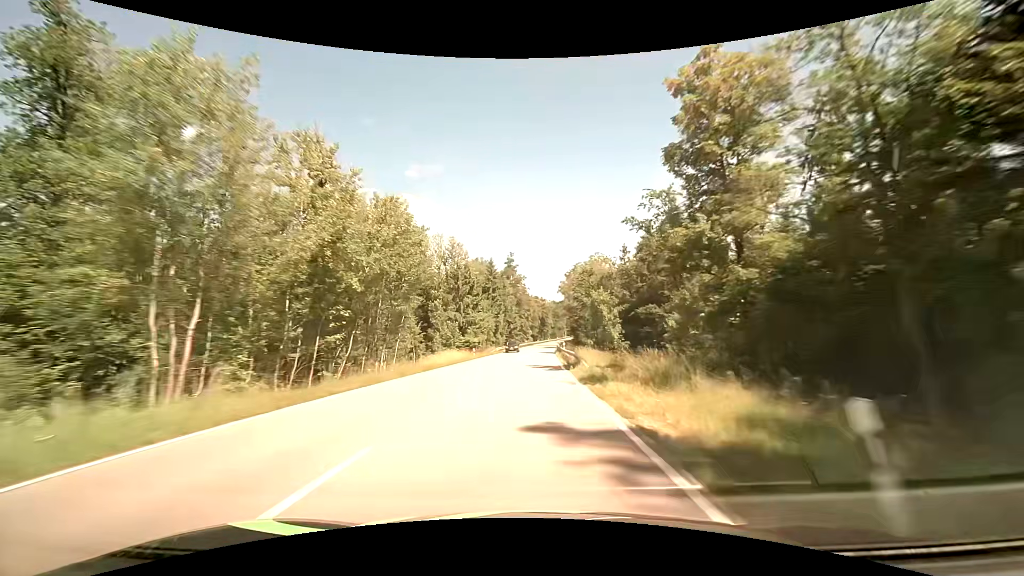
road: secondary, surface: asphalt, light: Day
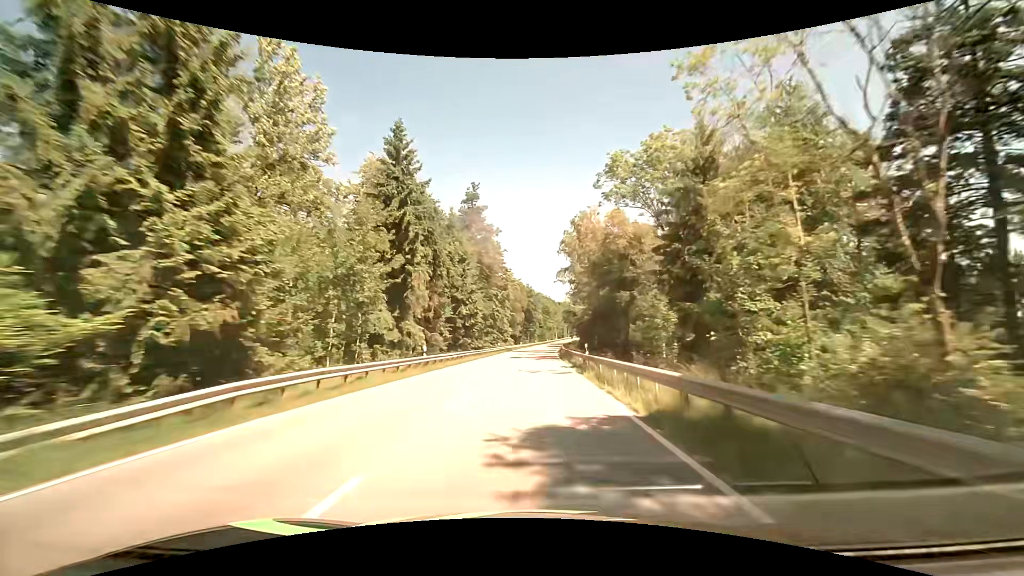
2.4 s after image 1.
(+0.8, +61.2) m; +2°
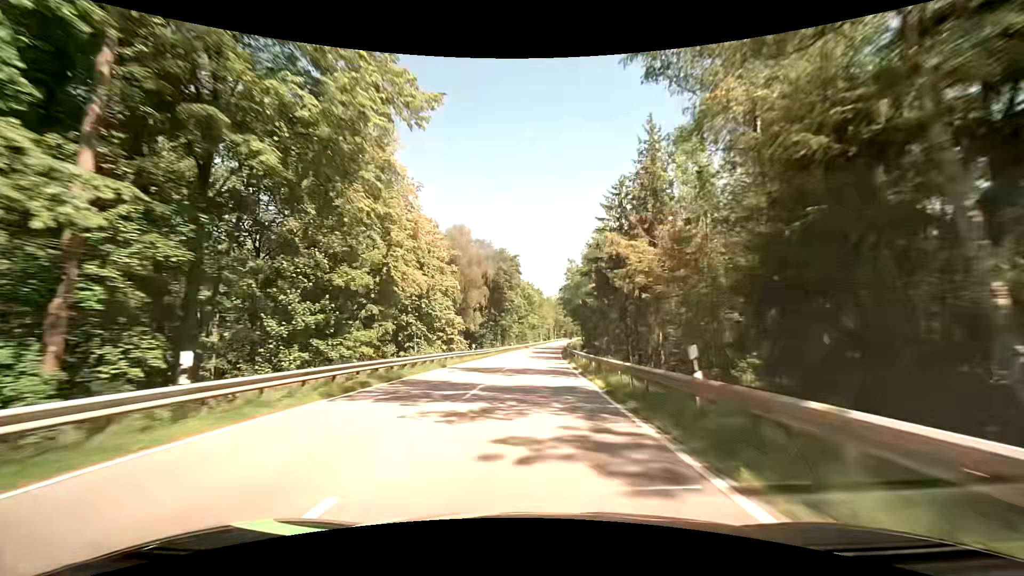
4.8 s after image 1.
(+1.4, +60.9) m; +2°
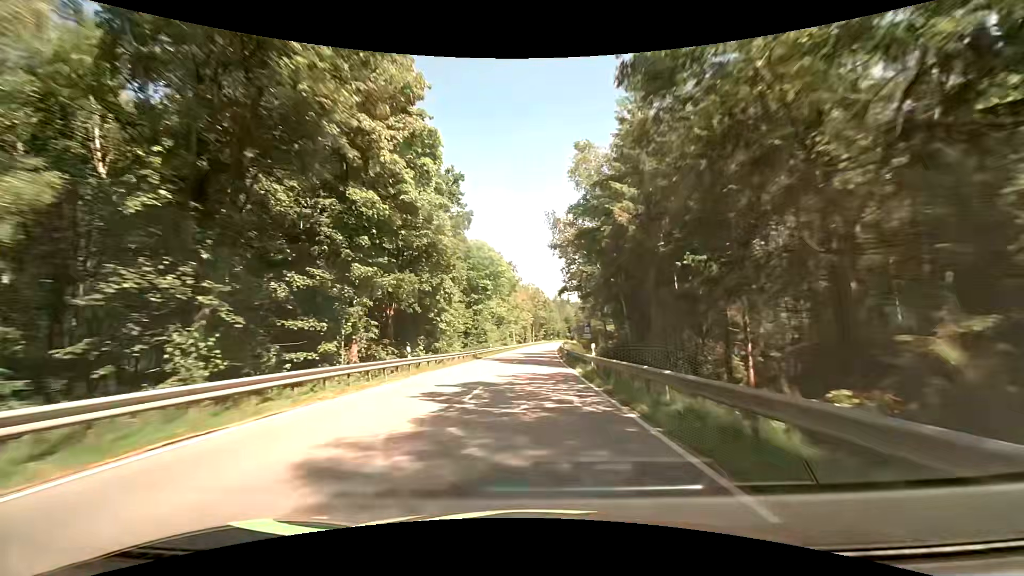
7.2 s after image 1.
(+1.6, +60.3) m; +3°
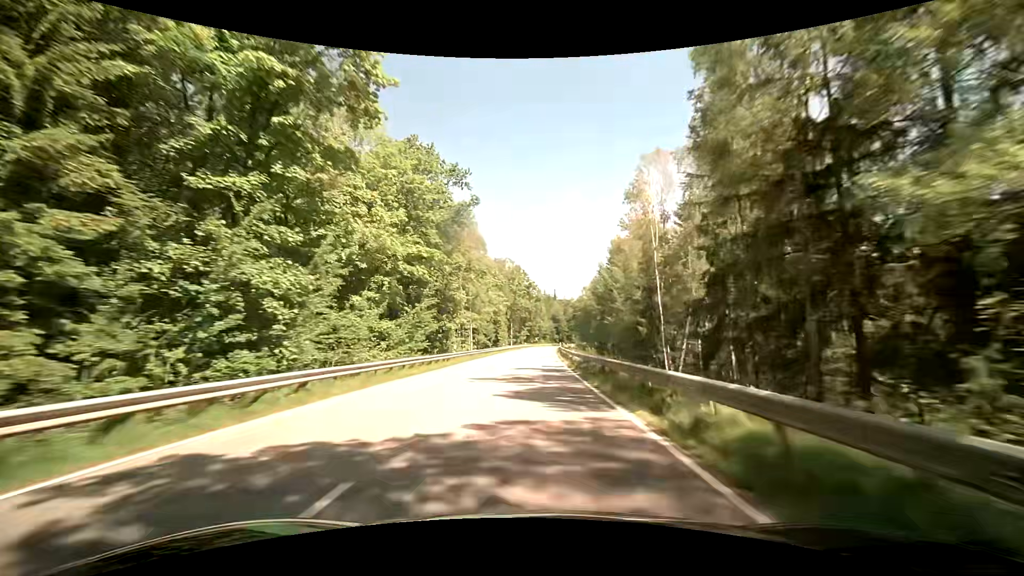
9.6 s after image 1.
(+1.4, +59.2) m; +2°
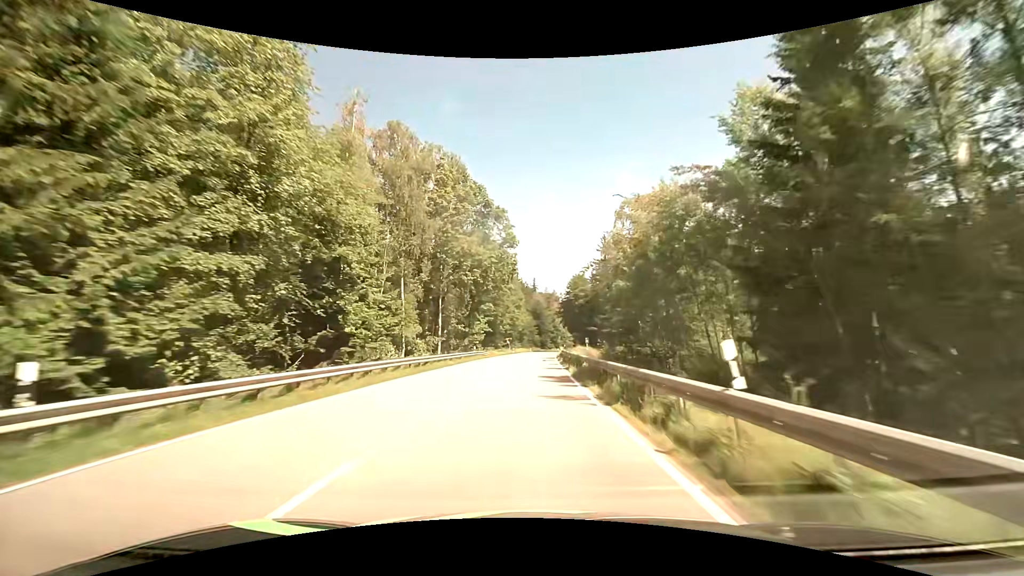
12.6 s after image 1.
(+1.6, +71.9) m; +2°
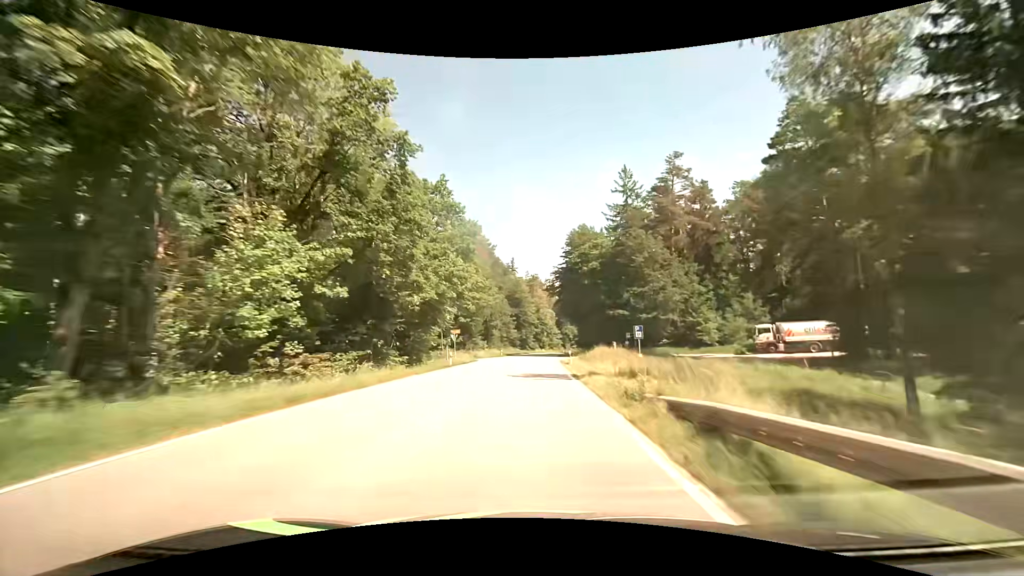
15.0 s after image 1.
(+1.3, +55.9) m; +3°
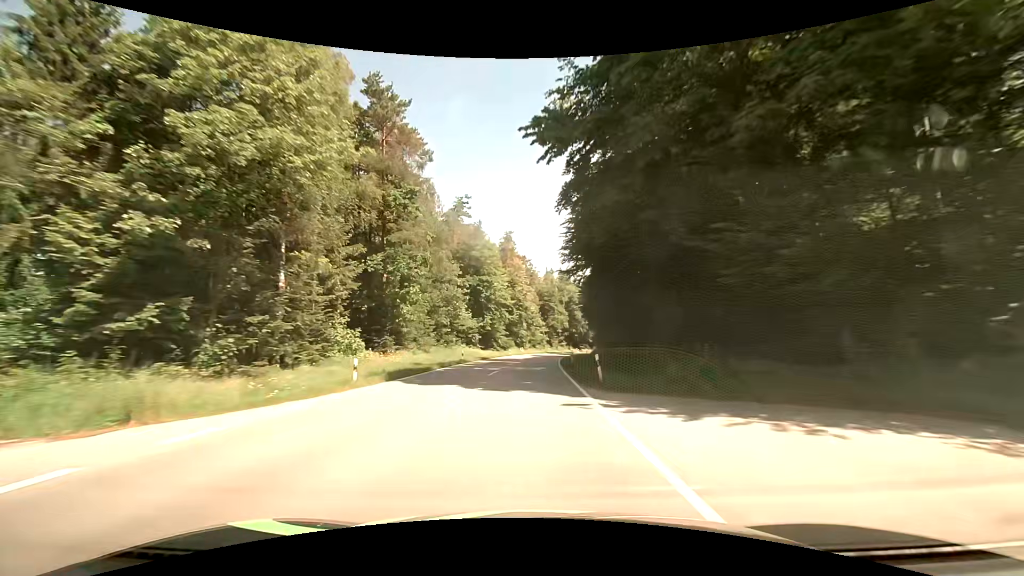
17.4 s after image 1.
(+1.0, +55.6) m; +2°
(0, +10) (0, +20) (0, +30) (+1, +40) (+1, +50) (+2, +60) (+3, +70) (+4, +80) (+5, +90) (+7, +100) m
